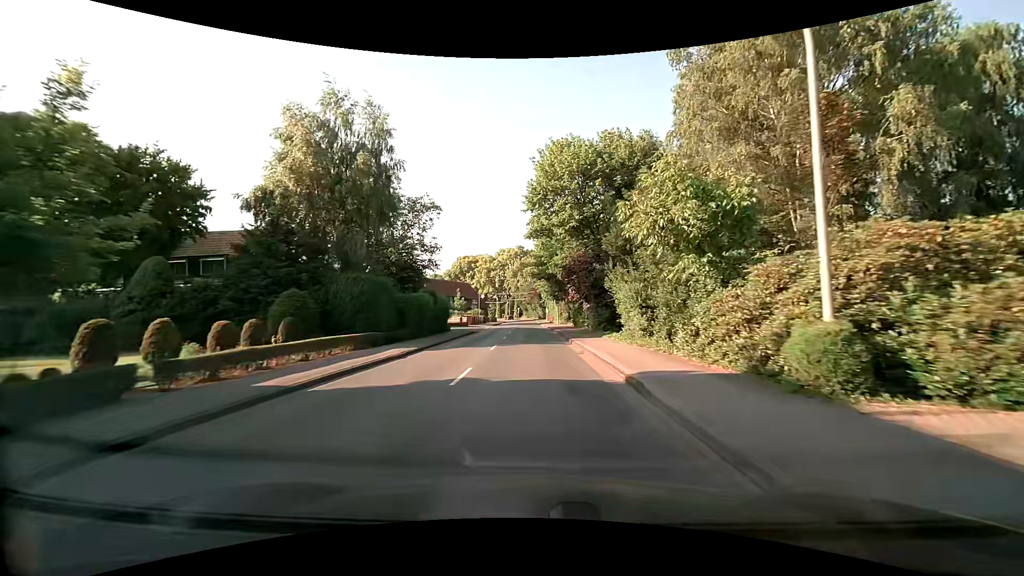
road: secondary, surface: asphalt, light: Day
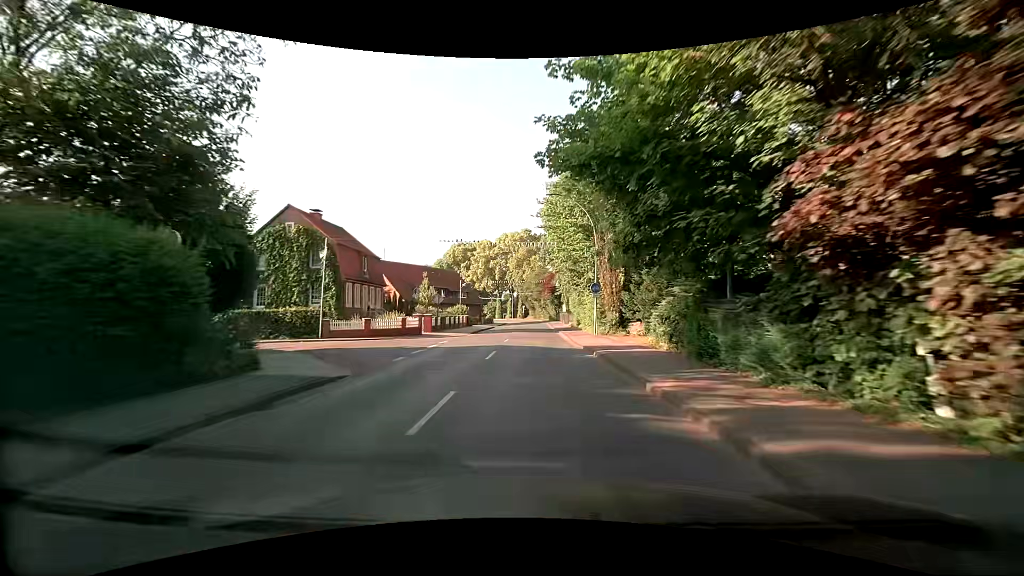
(-0.4, +31.2) m; -1°
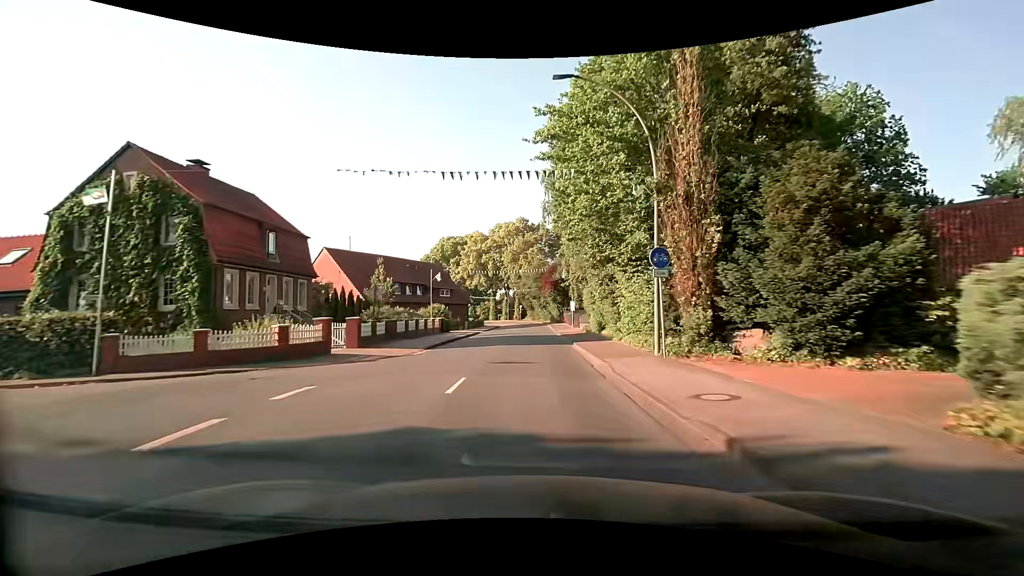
(+0.1, +15.4) m; +1°
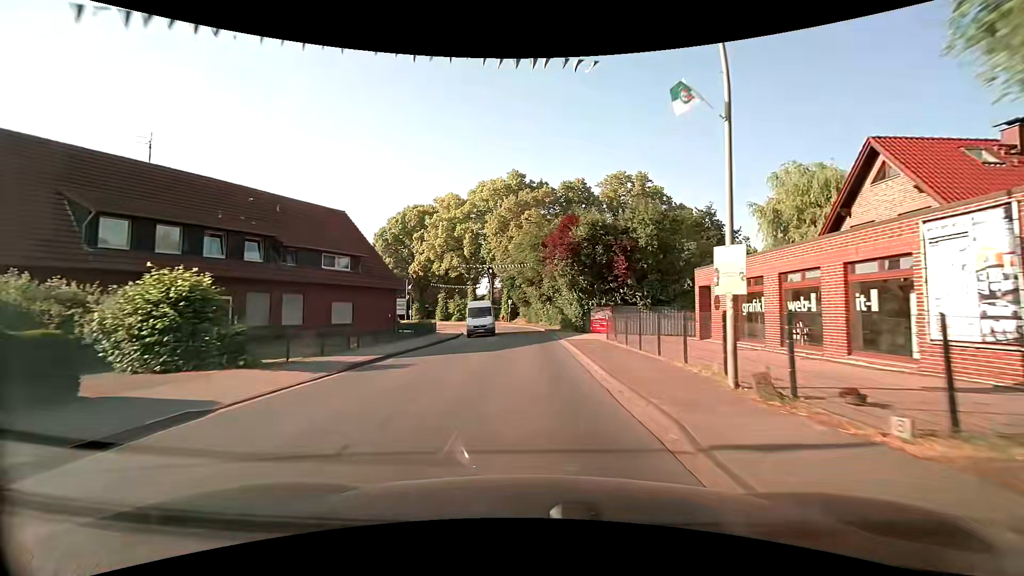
(-0.3, +37.2) m; 0°
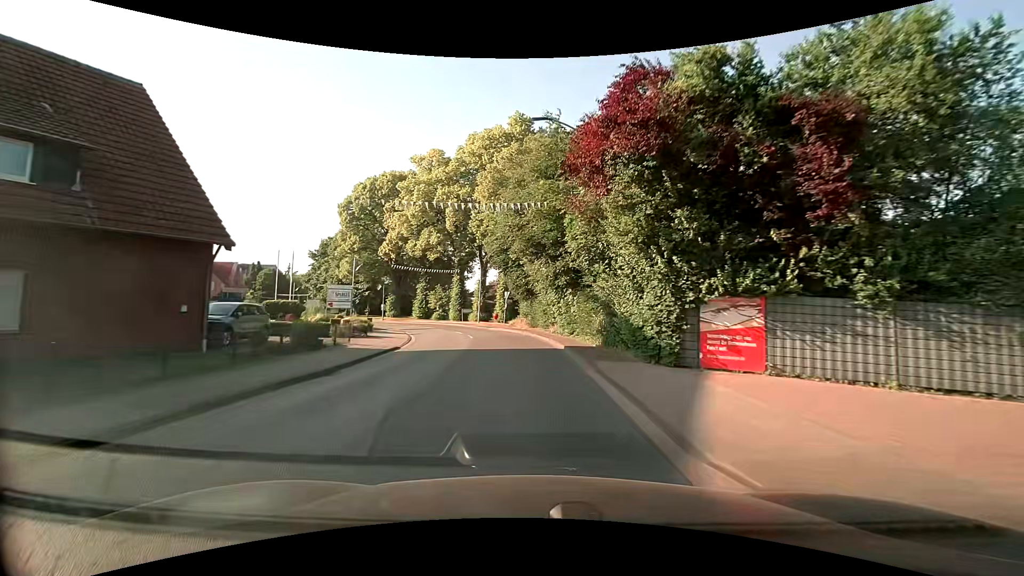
(0.0, +21.5) m; -1°
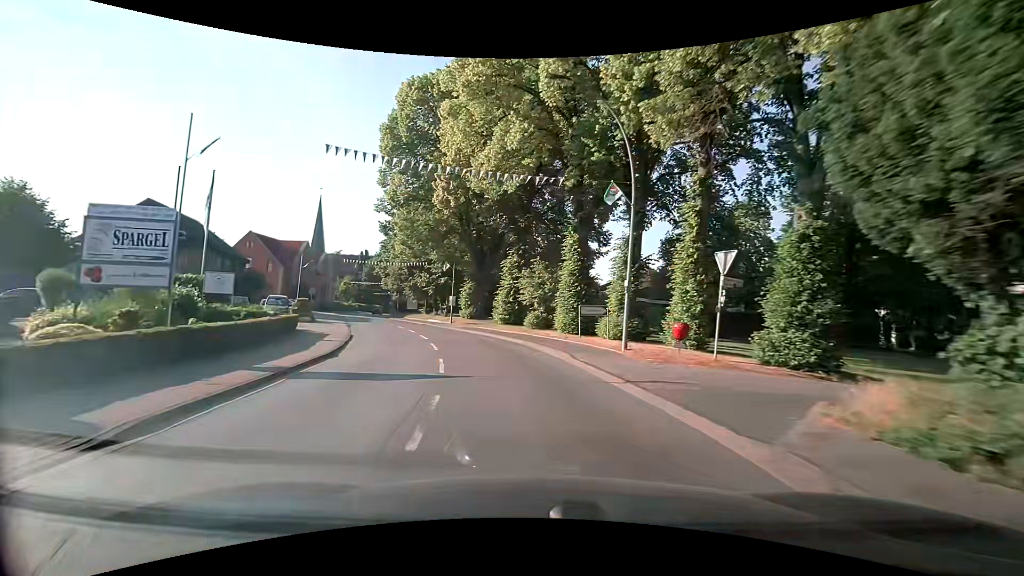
(-3.7, +34.6) m; -15°
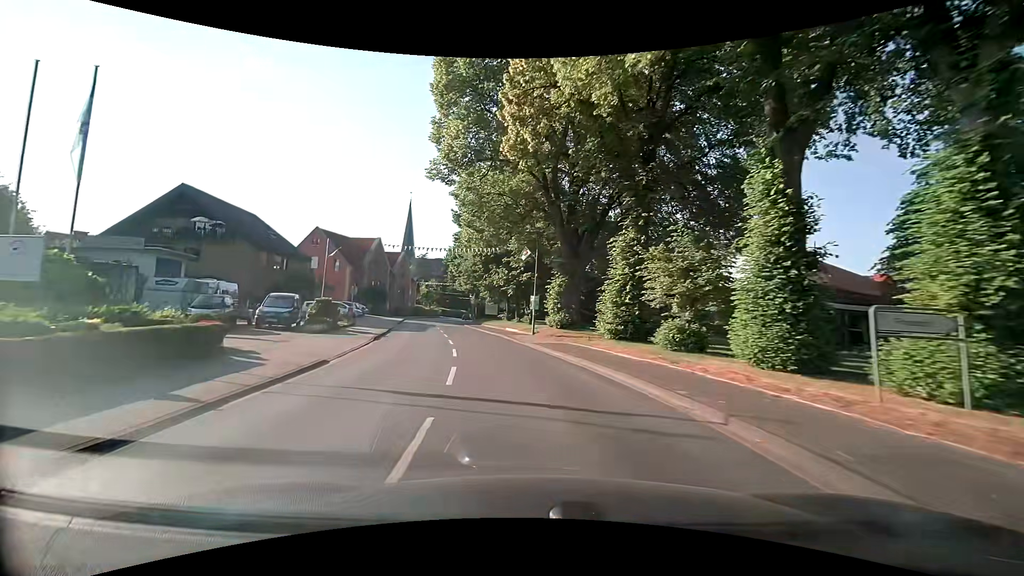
(-1.3, +13.8) m; -11°
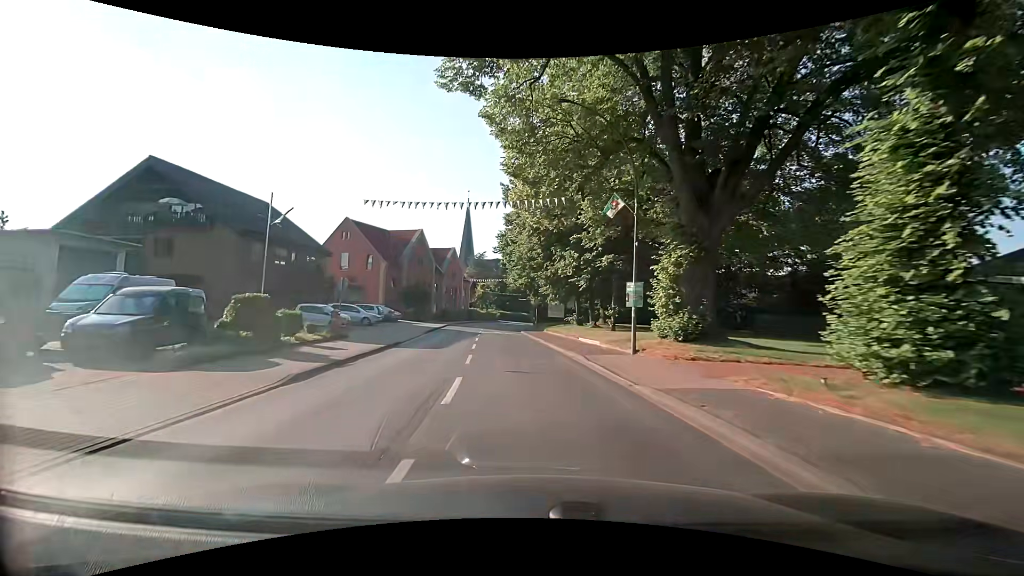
(-0.9, +13.9) m; -7°
(0, +10) (-1, +20) (-2, +30) (-2, +40) (-3, +50) (-3, +60) (-3, +70) (-3, +80) (-2, +90) (0, +100) m
